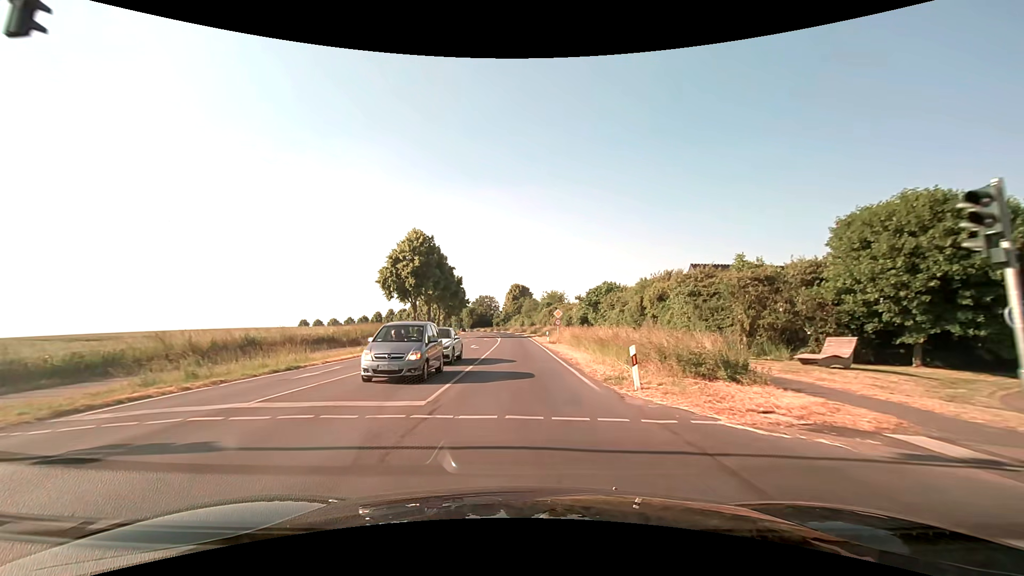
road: secondary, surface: asphalt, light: Day
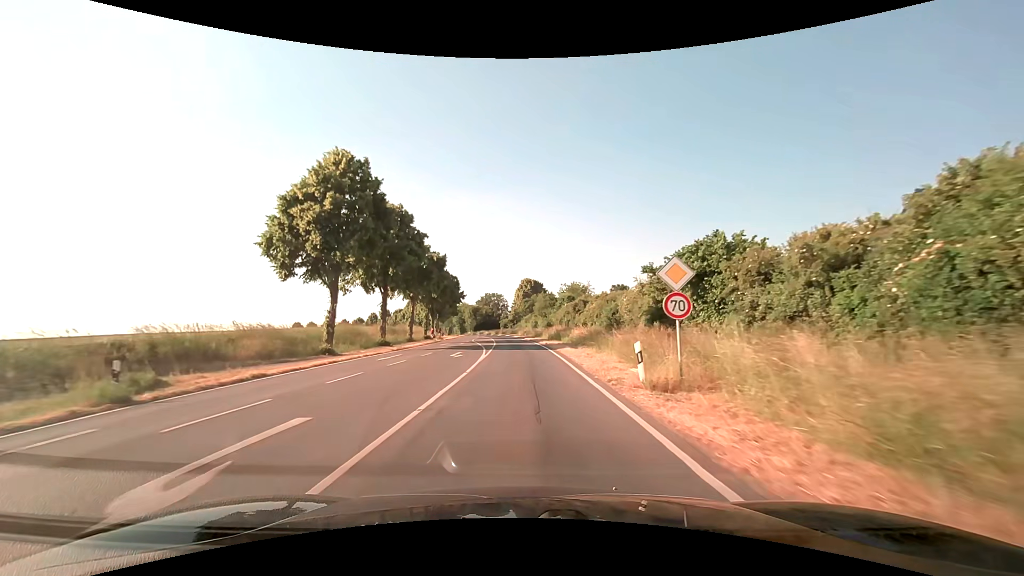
(-0.1, +32.4) m; -1°
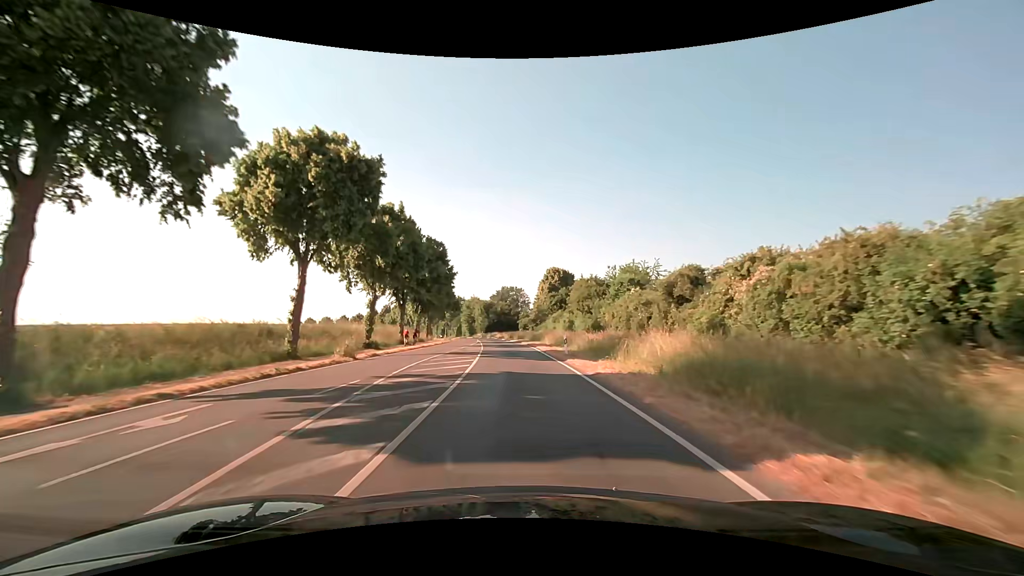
(-0.7, +39.1) m; -2°
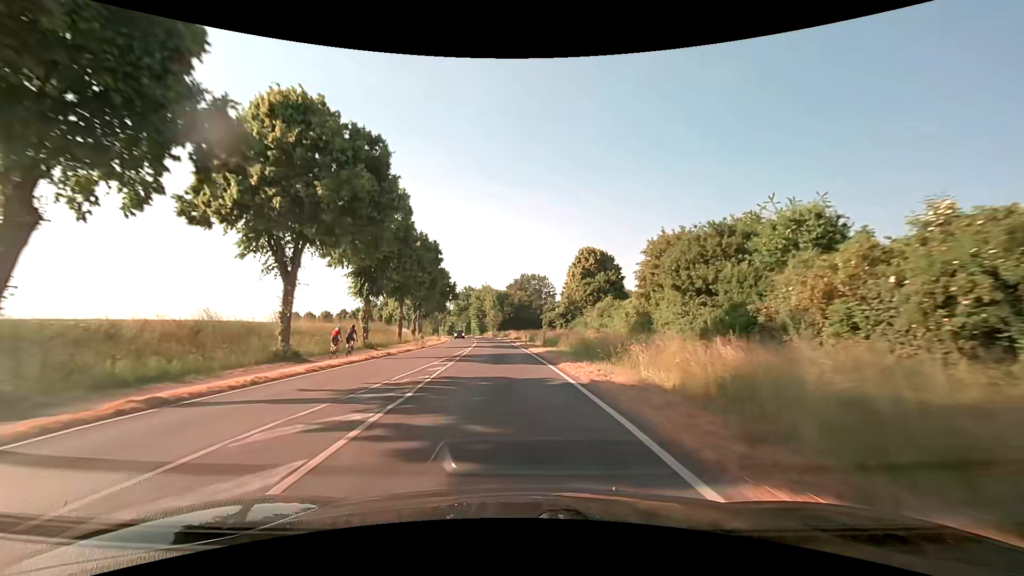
(-1.0, +32.5) m; -3°
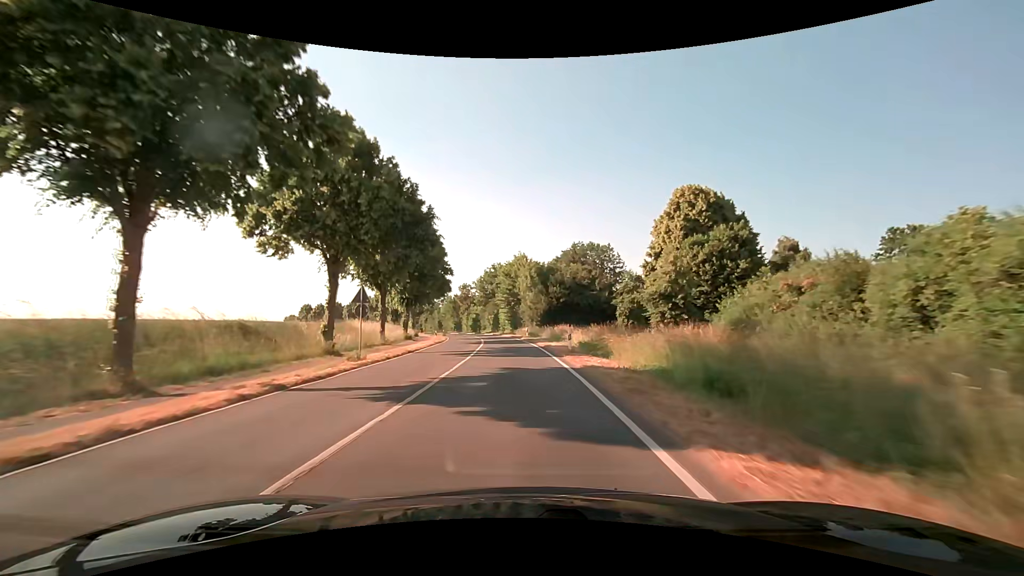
(-1.7, +43.0) m; -5°
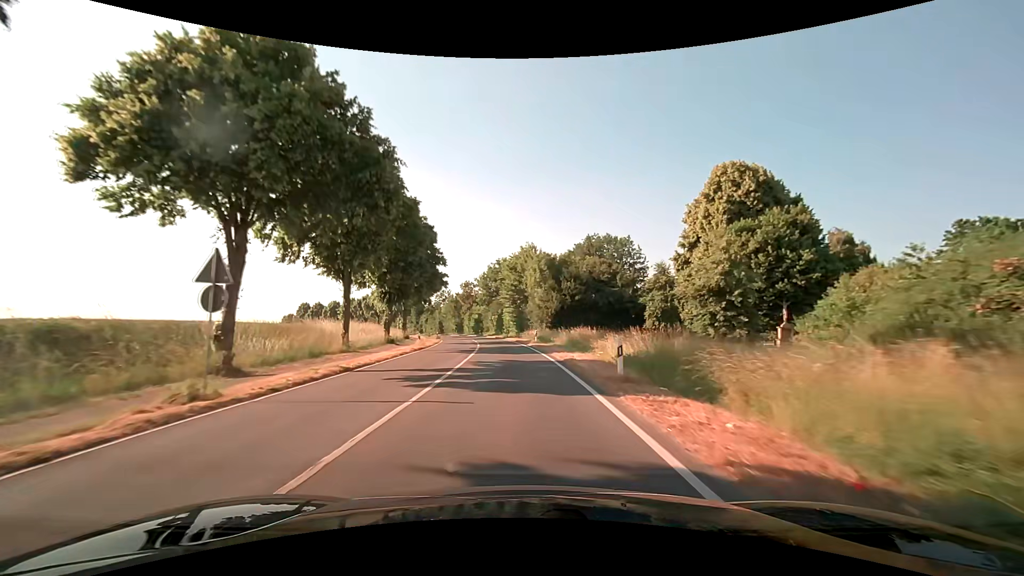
(-0.1, +10.6) m; -1°
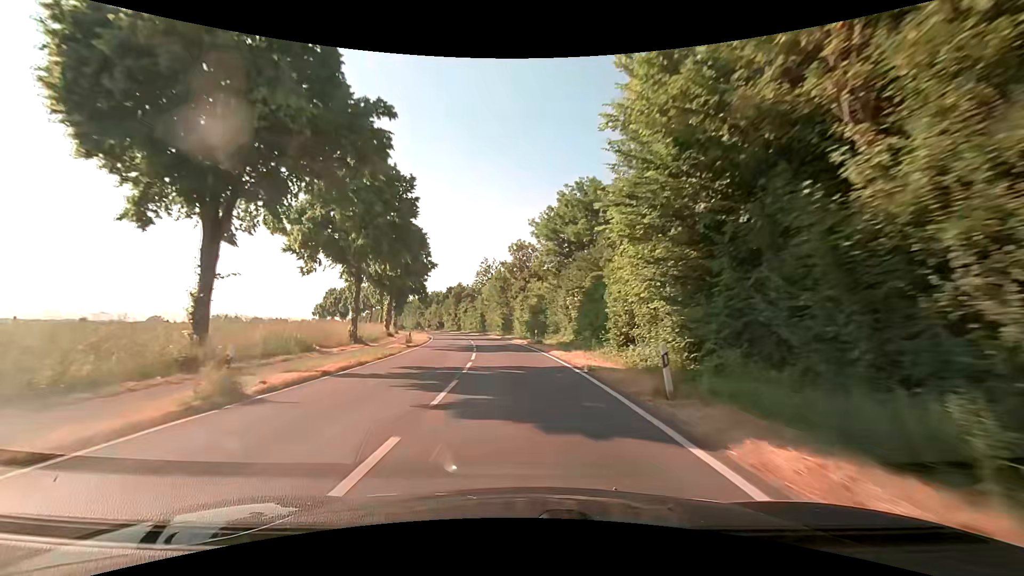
(-3.3, +53.2) m; -8°
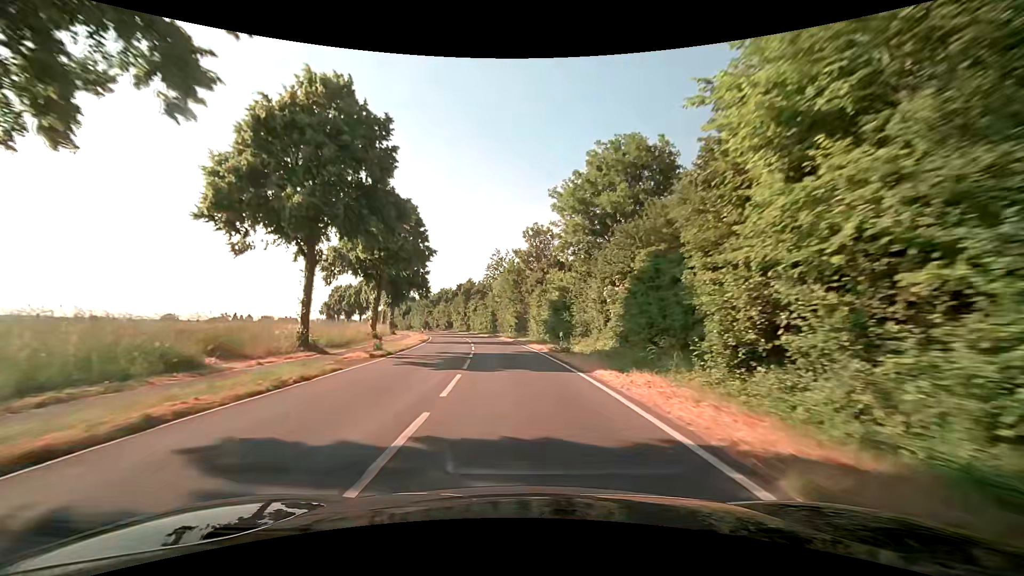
(-0.2, +10.7) m; -2°
(0, +10) (0, +20) (-1, +30) (-2, +40) (-4, +50) (-5, +60) (-7, +69) (-10, +79) (-12, +89) (-15, +98) m
